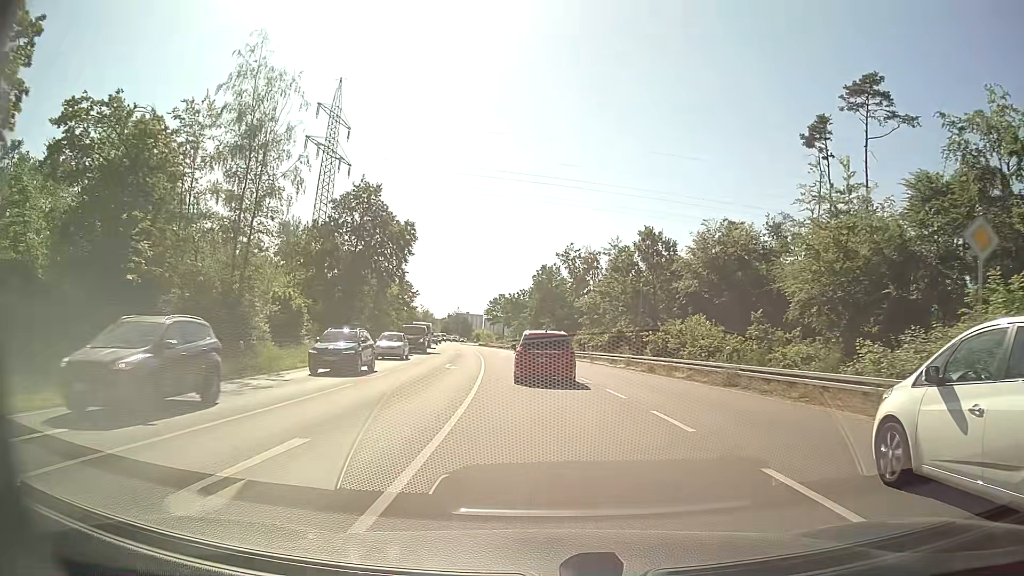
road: primary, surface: asphalt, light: Day
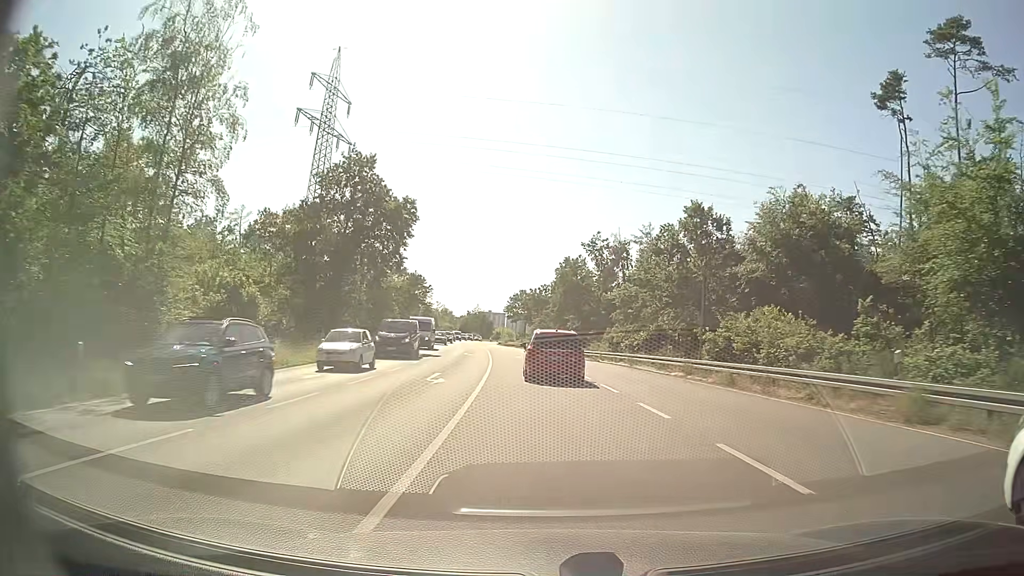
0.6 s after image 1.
(-0.2, +10.6) m; -2°
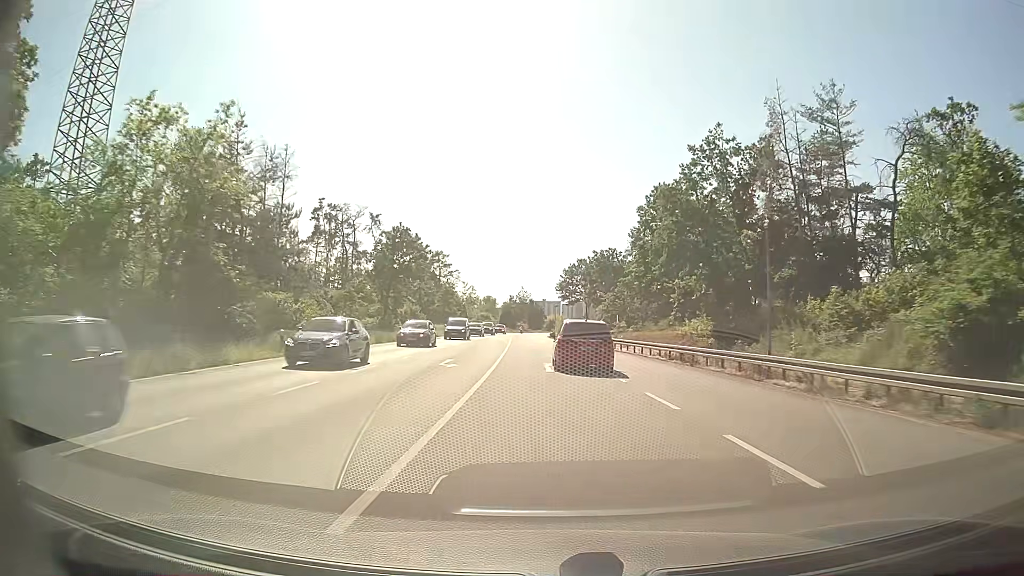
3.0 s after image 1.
(-2.4, +48.5) m; -5°
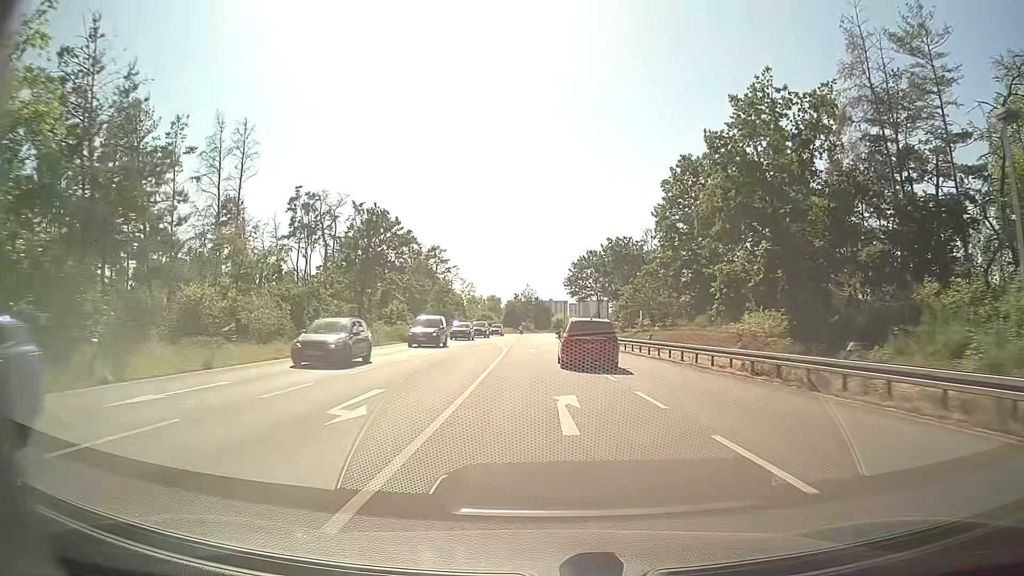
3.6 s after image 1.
(-0.1, +12.2) m; -1°
(0, +10) (0, +20) (0, +30) (0, +40) (-1, +50) (-1, +60) (-1, +70) (-1, +80) (-1, +90) (-1, +100) m
